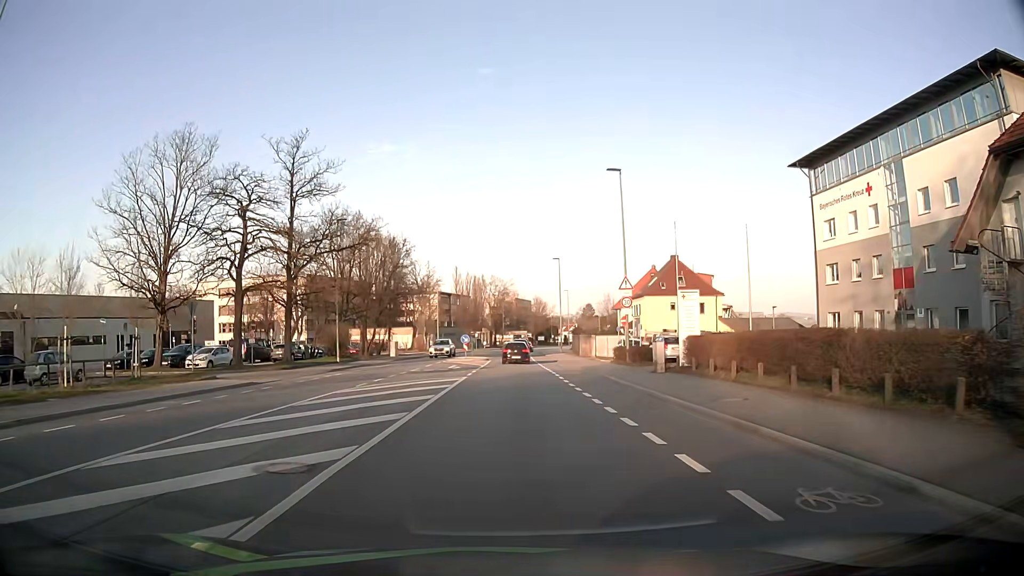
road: tertiary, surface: asphalt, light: Day
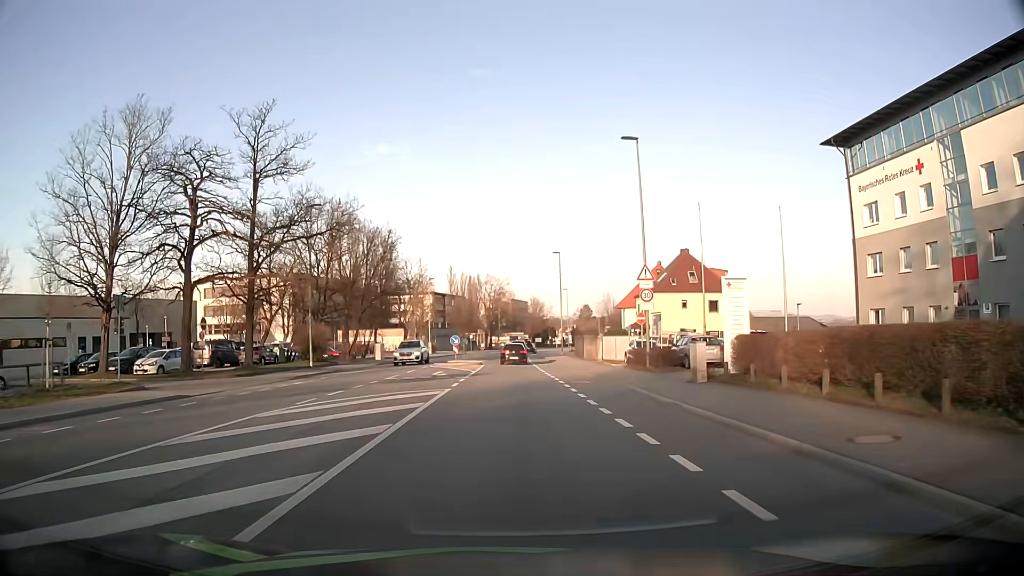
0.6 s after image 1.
(0.0, +6.0) m; 0°
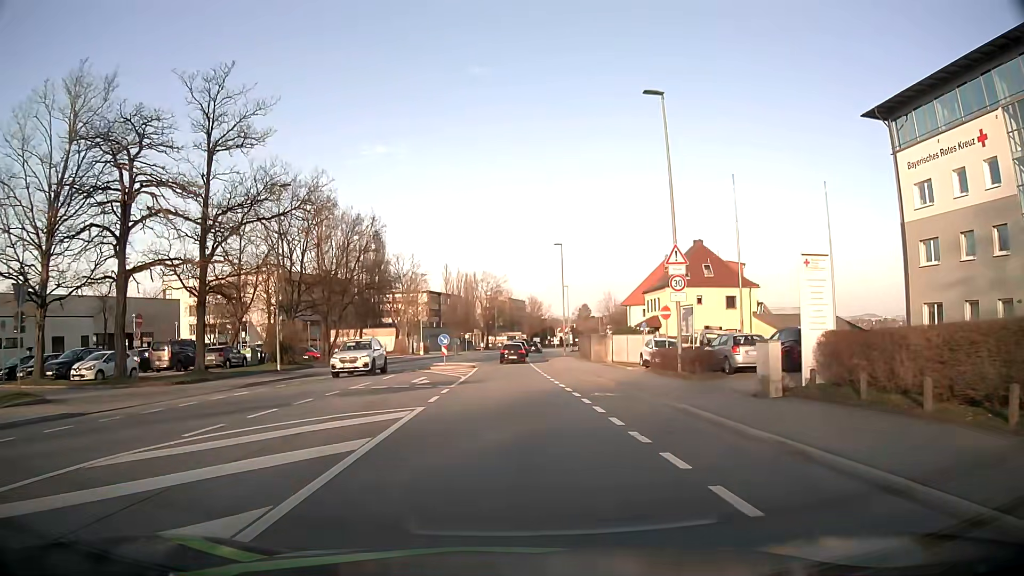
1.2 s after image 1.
(0.0, +5.8) m; +1°
(0, +10) (0, +20) (0, +30) (0, +40) (0, +50) (0, +60) (0, +70) (+1, +80) (+2, +90) (+3, +100) m
